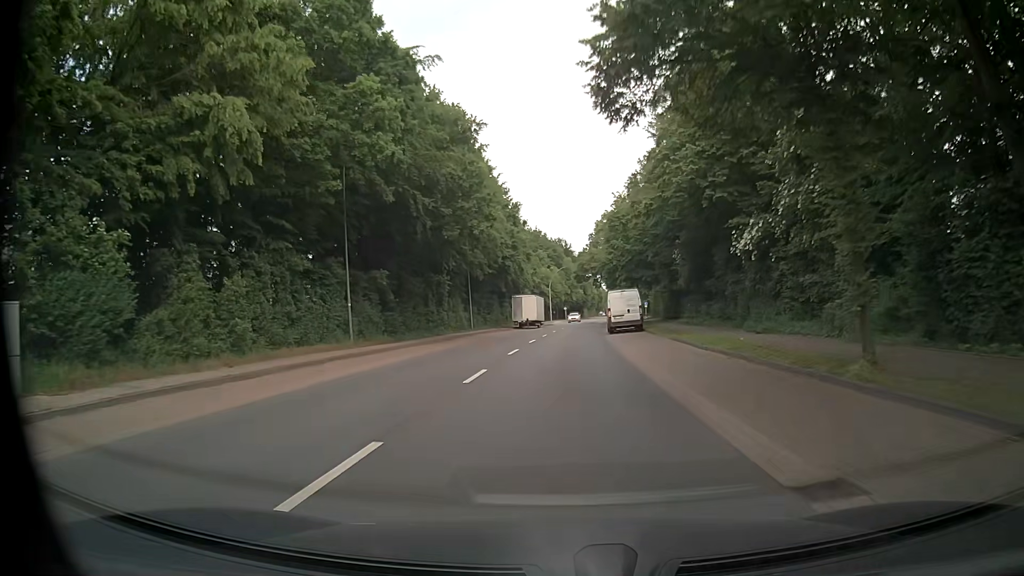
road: tertiary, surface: asphalt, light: Day
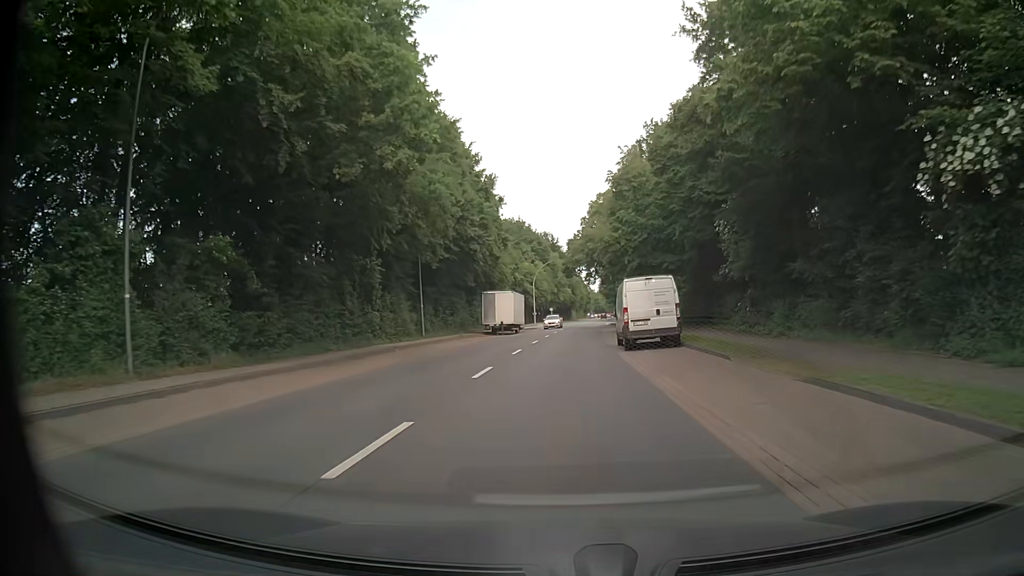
(+0.2, +16.4) m; +1°
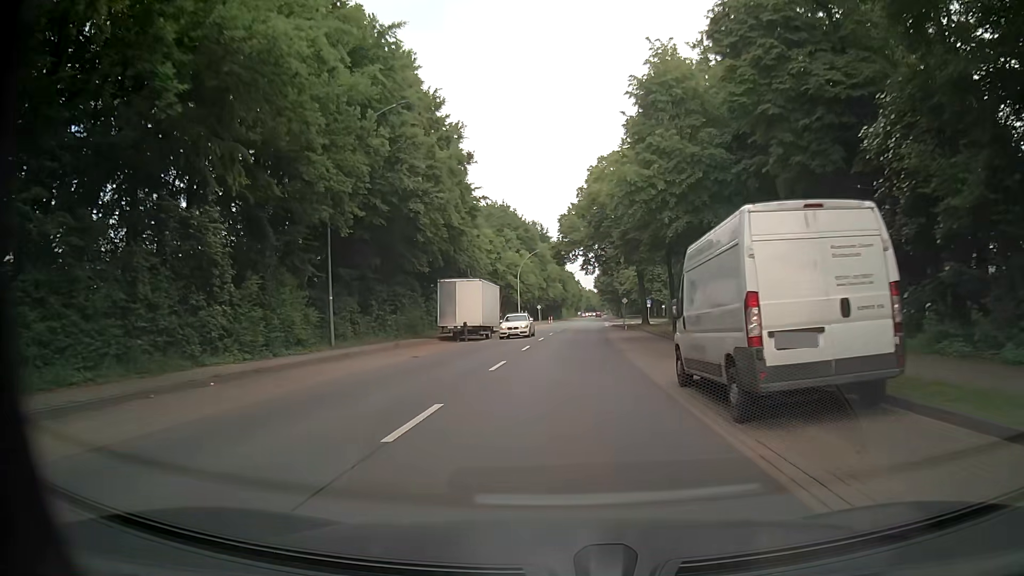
(+0.2, +16.5) m; +1°
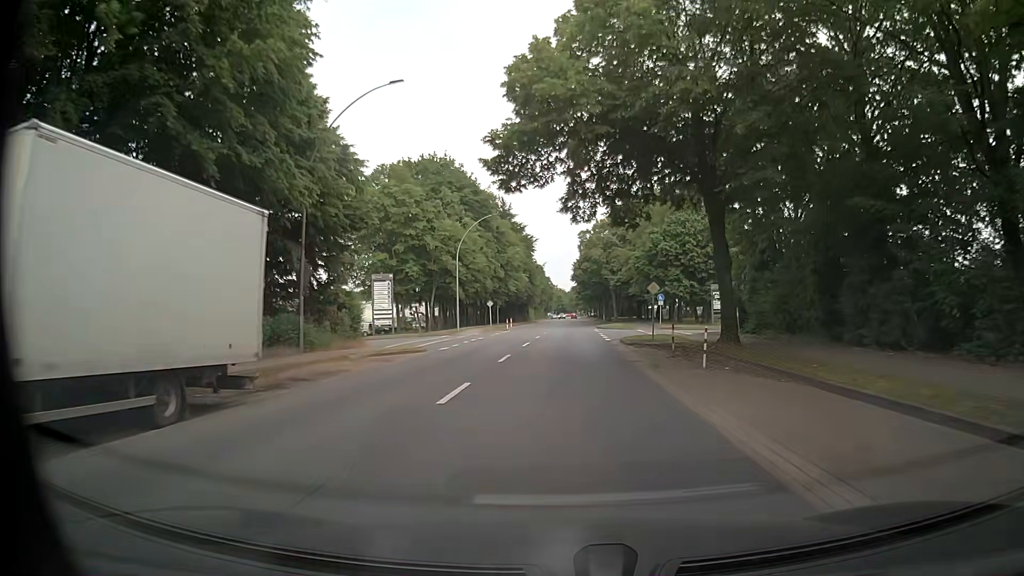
(+0.8, +33.0) m; +3°
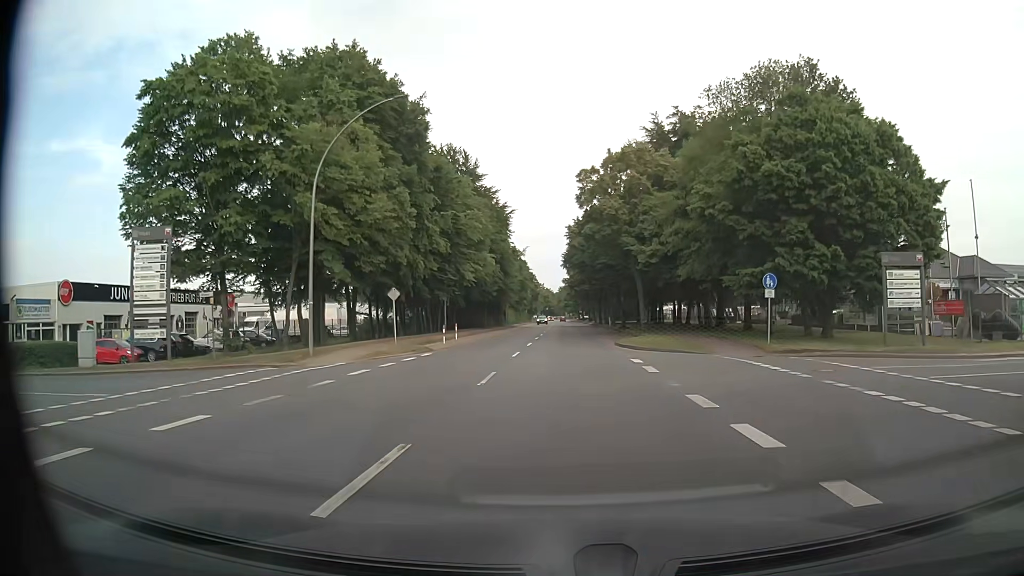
(+0.1, +33.1) m; +1°
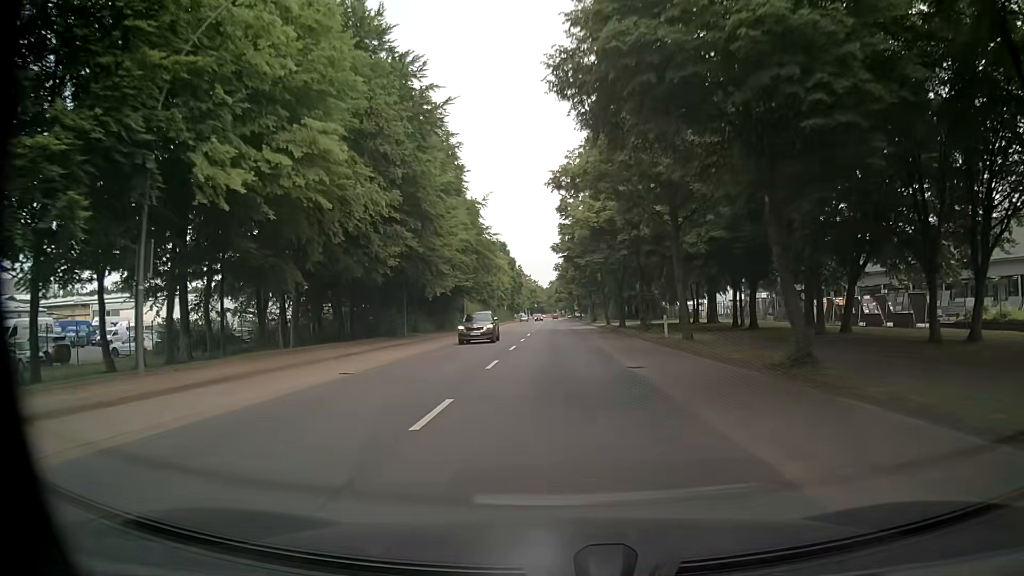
(+0.5, +41.2) m; +1°
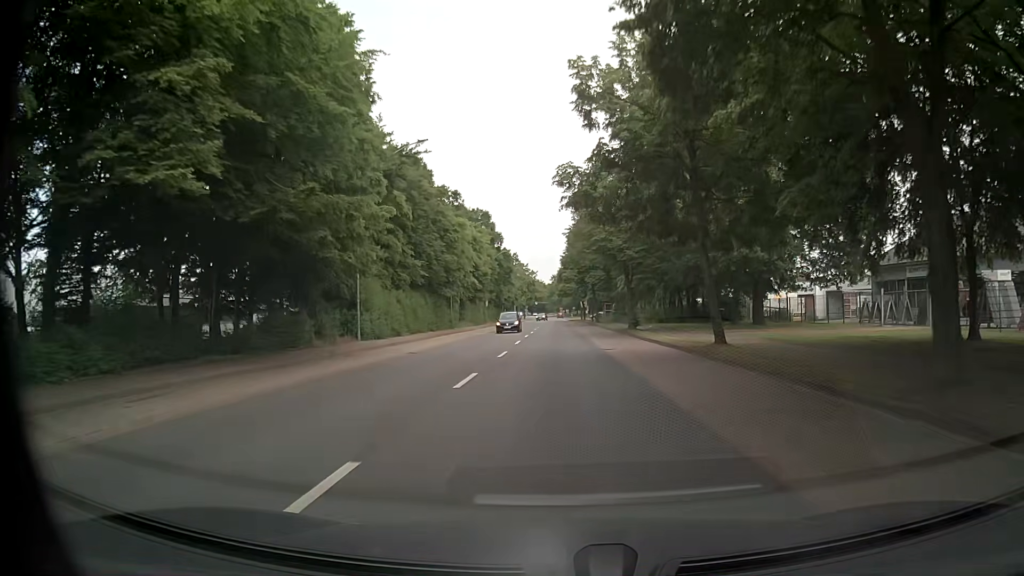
(0.0, +41.2) m; 0°
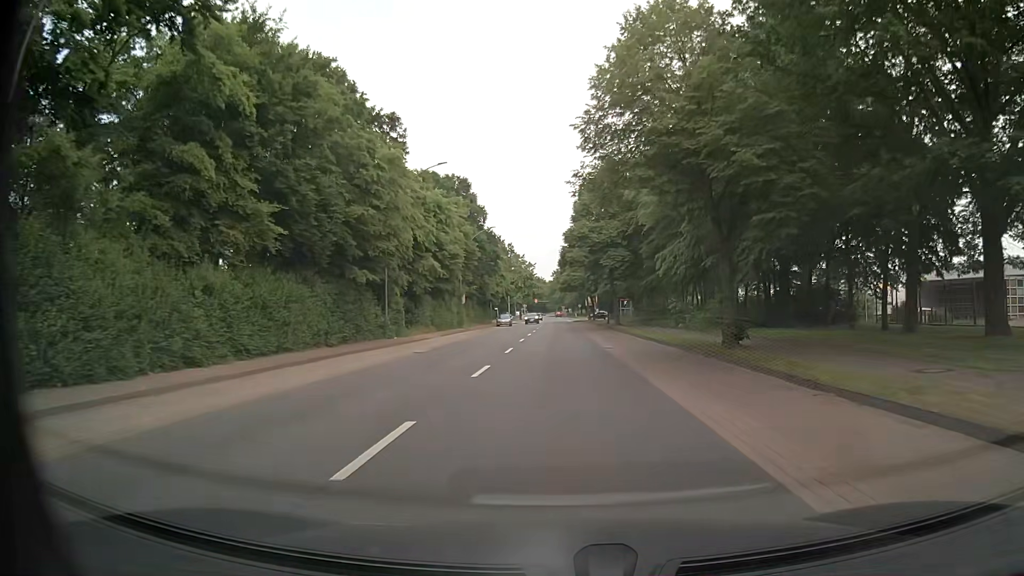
(0.0, +24.8) m; +1°
(0, +10) (0, +20) (-1, +30) (-1, +40) (-1, +50) (-1, +60) (-1, +70) (-2, +80) (-2, +90) (-2, +100) m
